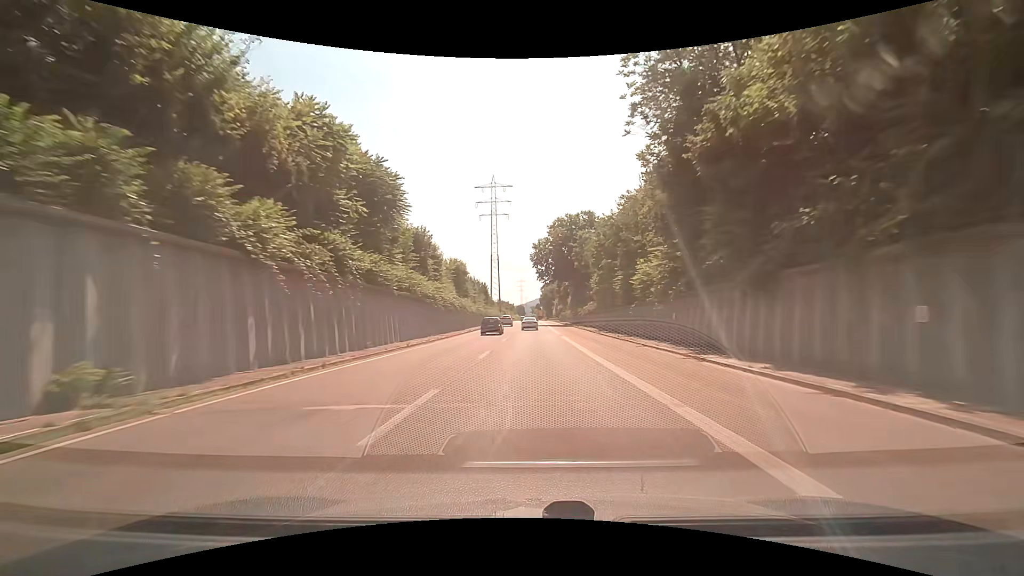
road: trunk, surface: asphalt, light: Day
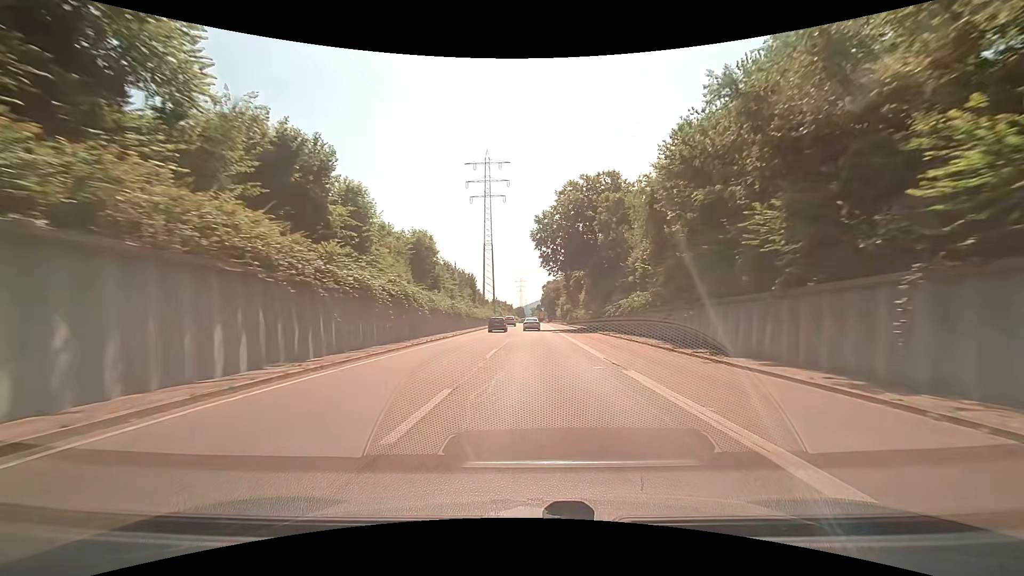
(0.0, +24.0) m; 0°
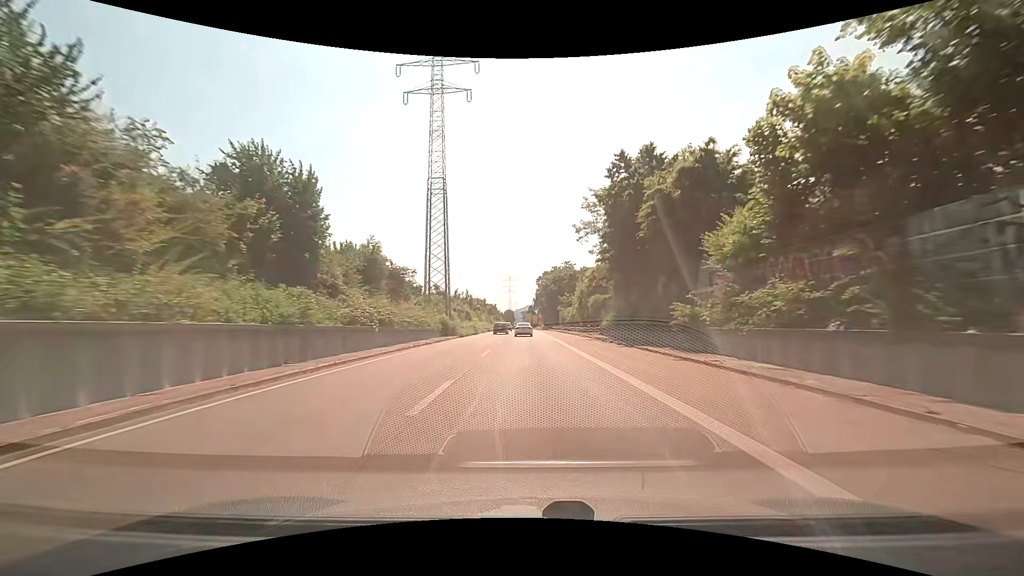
(+0.7, +58.5) m; +1°
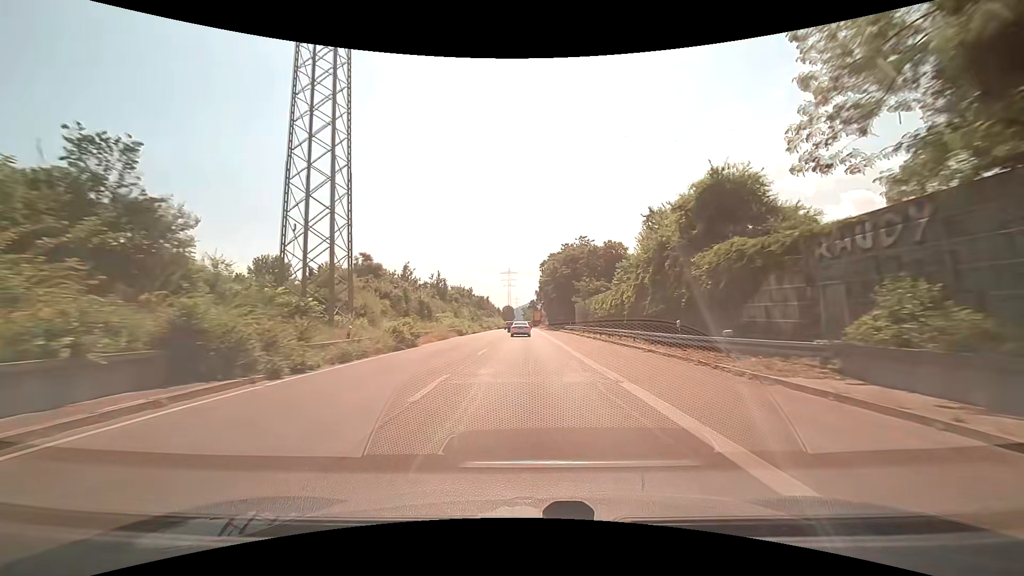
(+0.2, +34.8) m; 0°
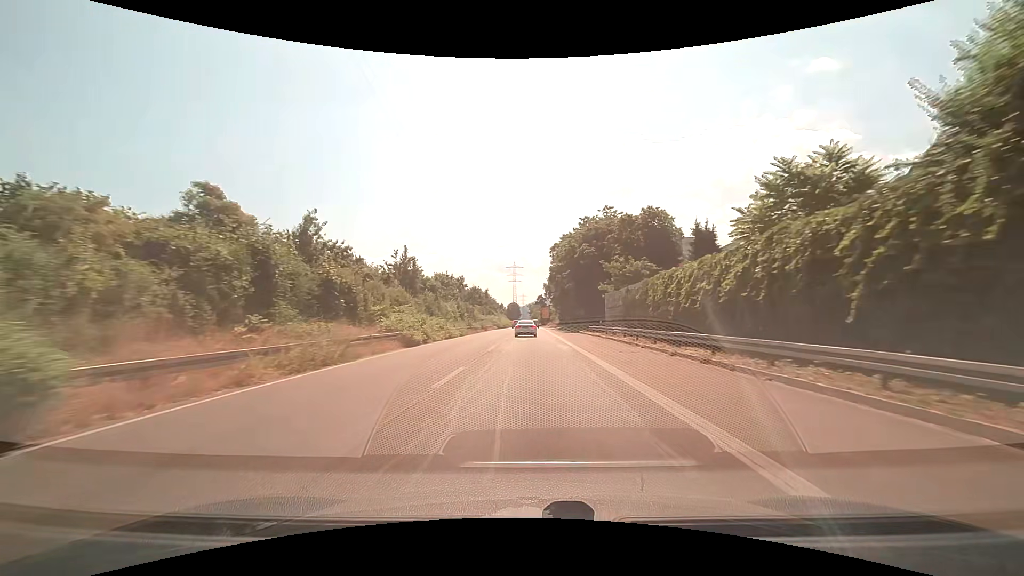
(-0.2, +22.8) m; -1°
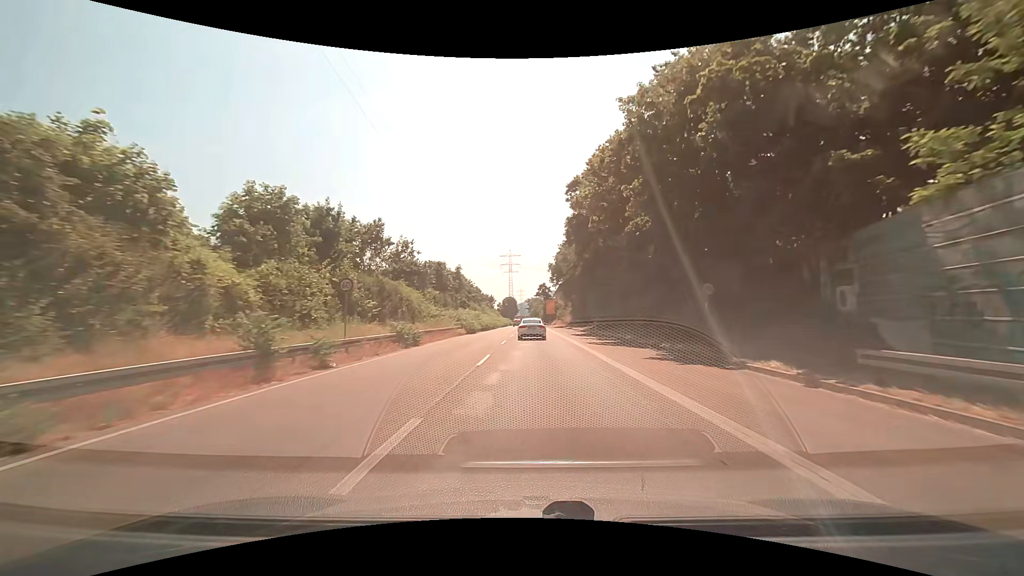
(-0.2, +43.0) m; 0°
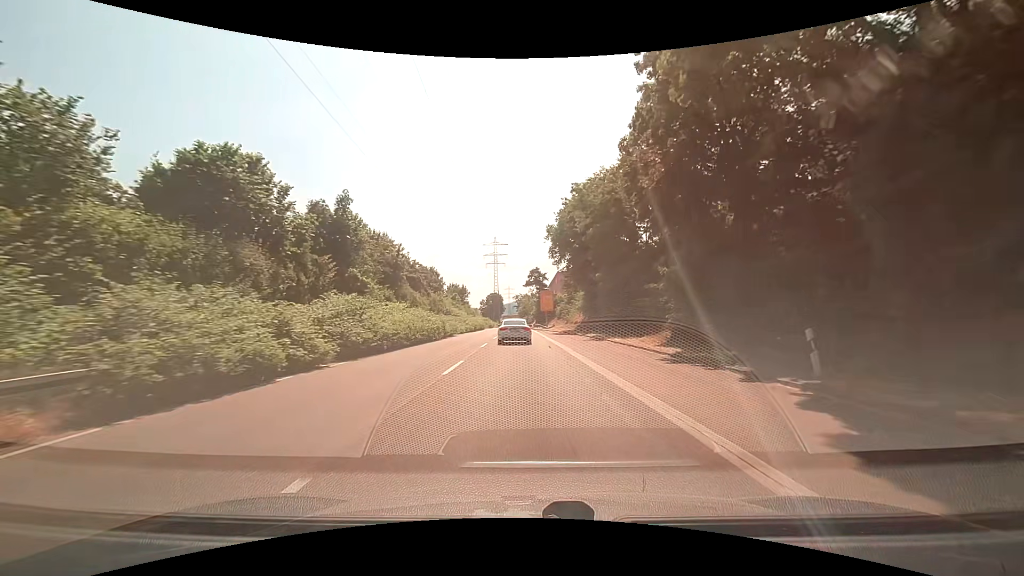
(+0.5, +38.4) m; +1°
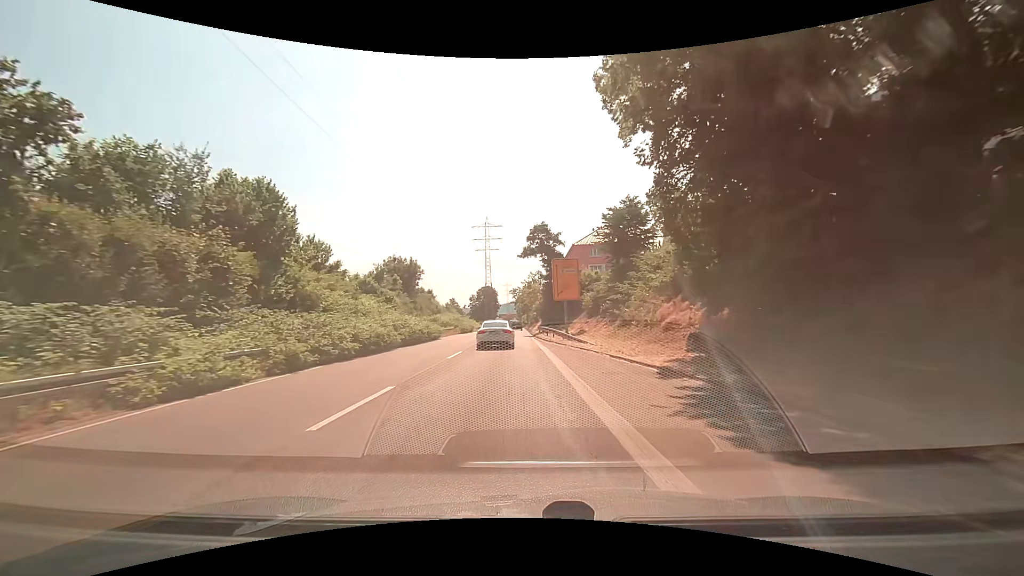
(+0.2, +41.8) m; +1°
